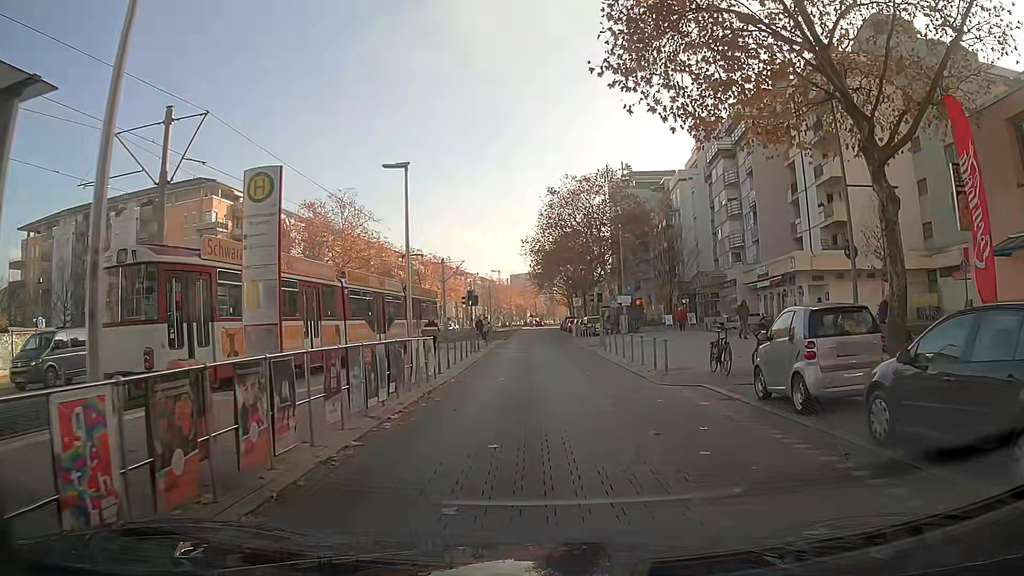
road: tertiary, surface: paving_stones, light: Day
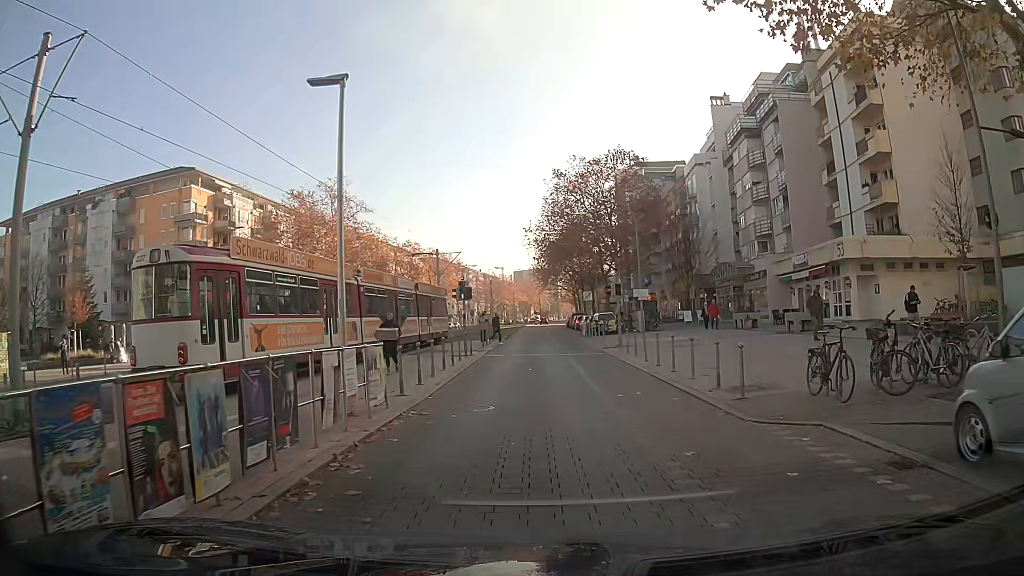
(-0.1, +6.0) m; -2°
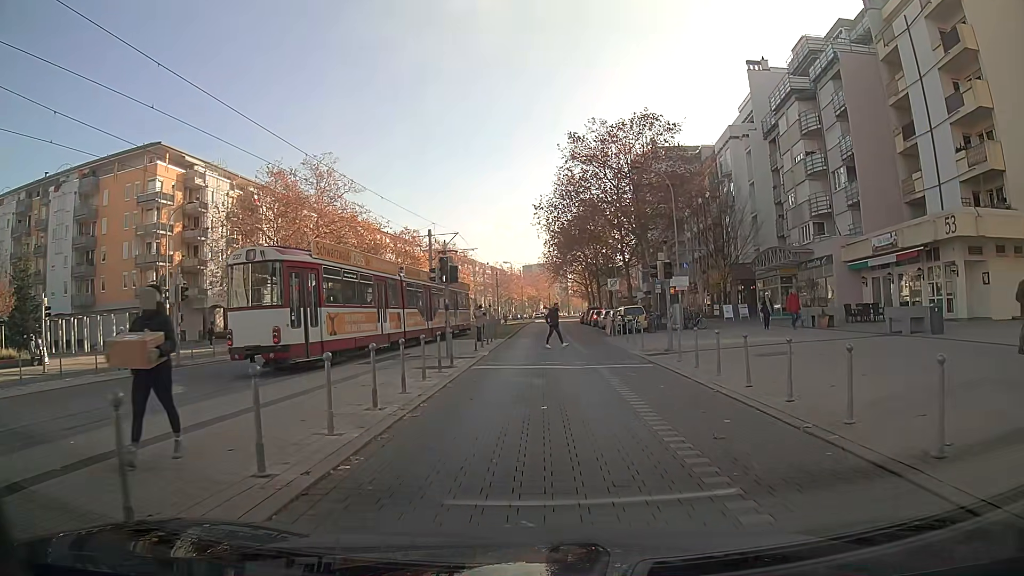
(0.0, +9.2) m; +1°
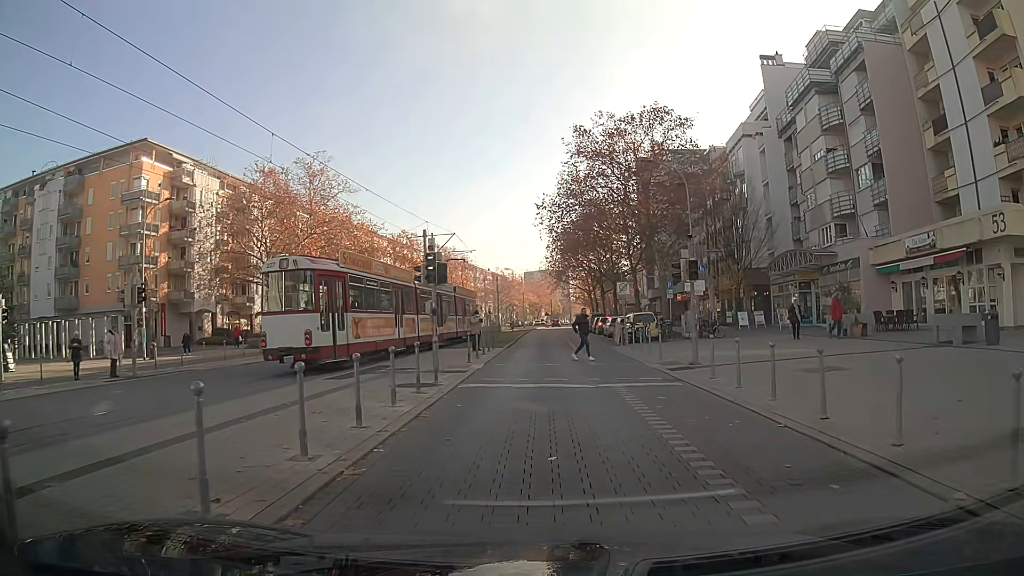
(0.0, +3.1) m; 0°
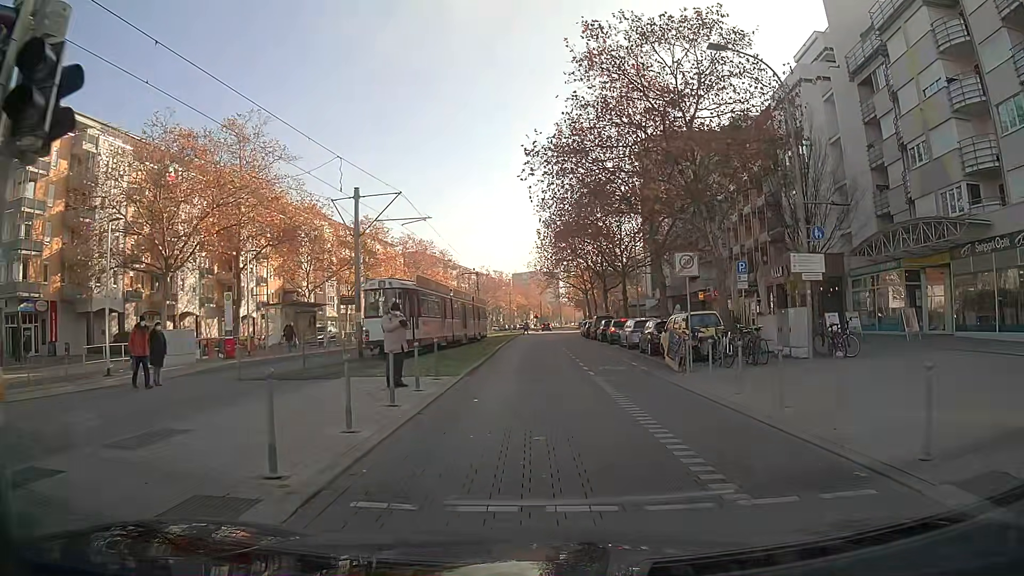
(+0.1, +15.2) m; +1°
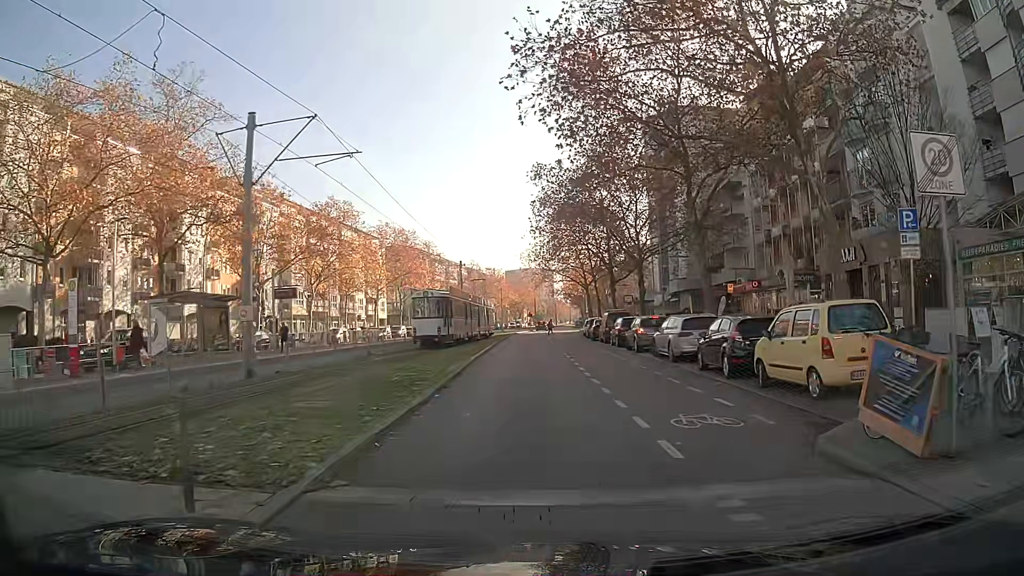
(0.0, +11.4) m; 0°
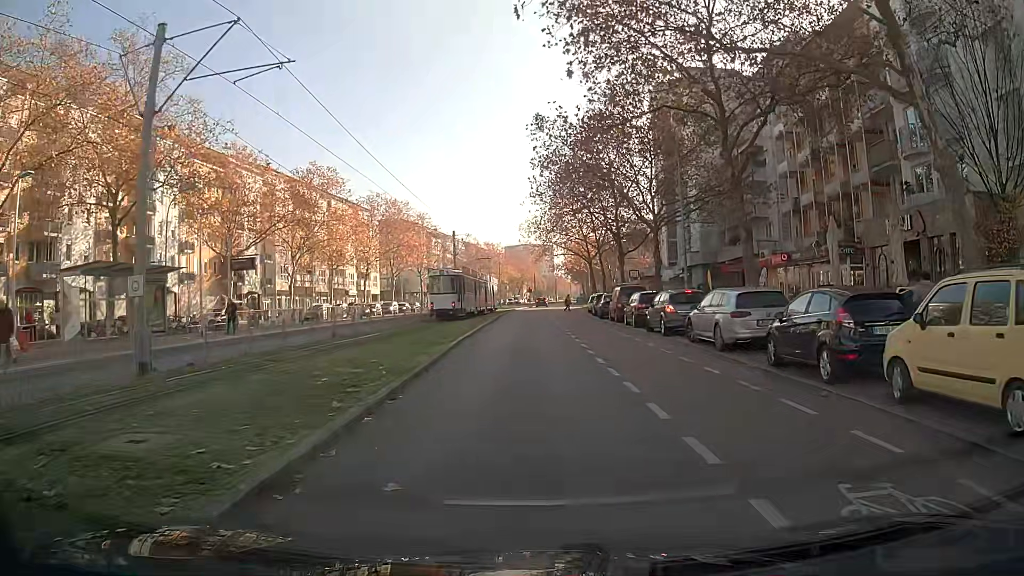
(0.0, +5.5) m; -1°
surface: asphalt
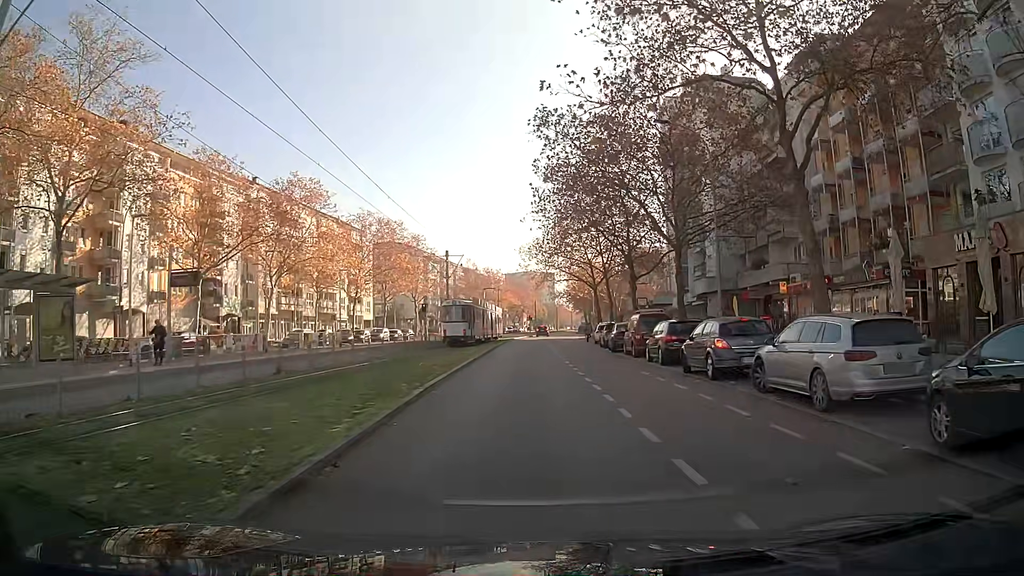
(0.0, +5.8) m; +1°
(0, +10) (0, +20) (0, +30) (0, +40) (+1, +50) (+2, +60) (+3, +70) (+4, +80) (+5, +90) (+5, +100) m
